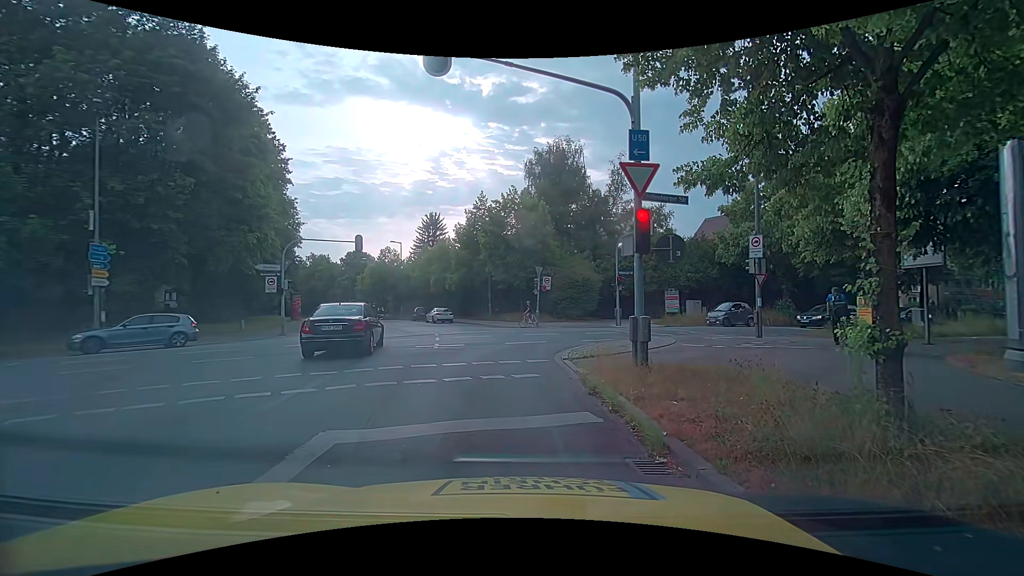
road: tertiary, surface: asphalt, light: Day
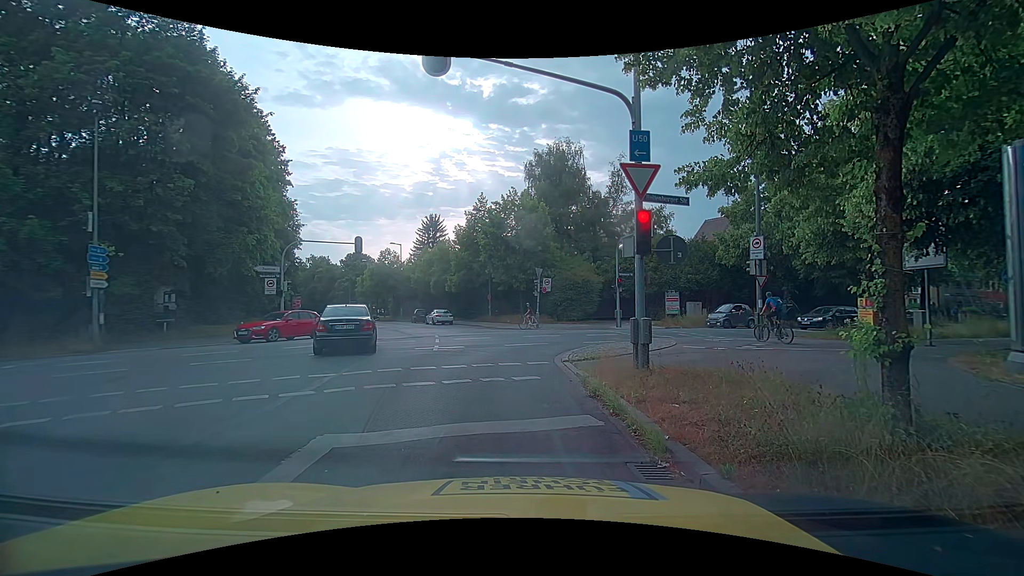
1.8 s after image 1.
(0.0, +0.2) m; 0°
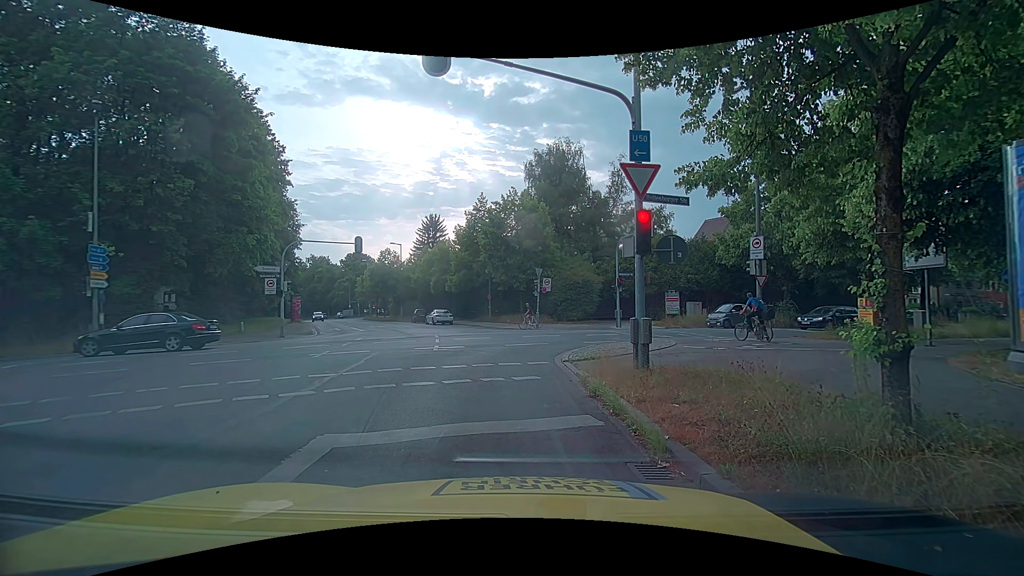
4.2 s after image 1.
(0.0, 0.0) m; 0°
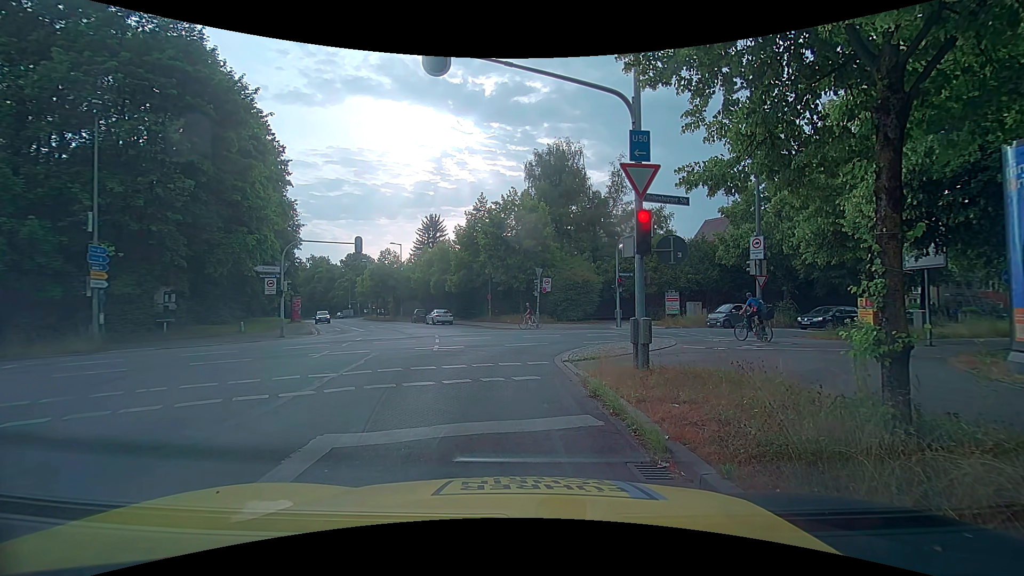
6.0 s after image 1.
(0.0, 0.0) m; 0°
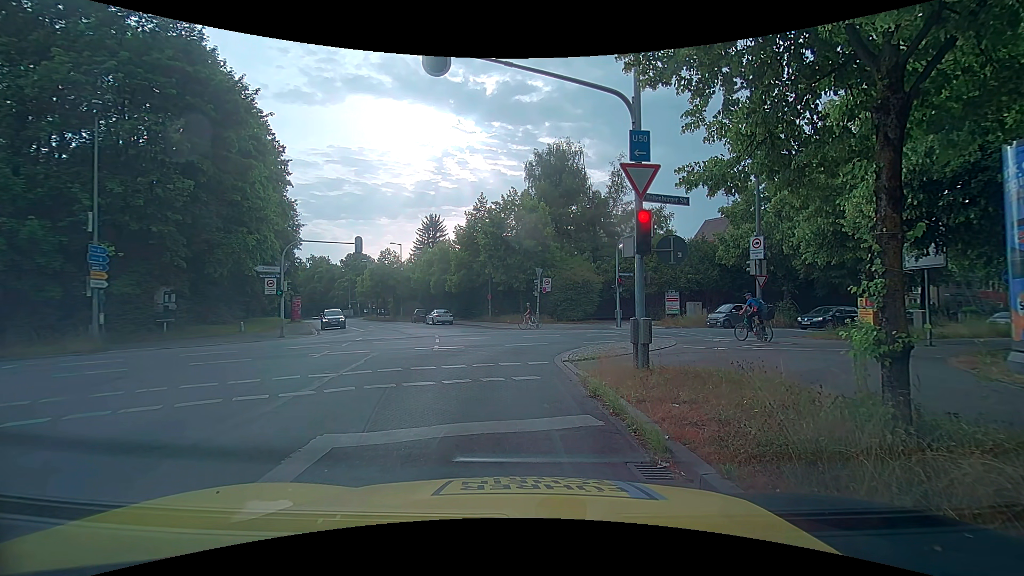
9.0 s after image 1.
(0.0, 0.0) m; 0°
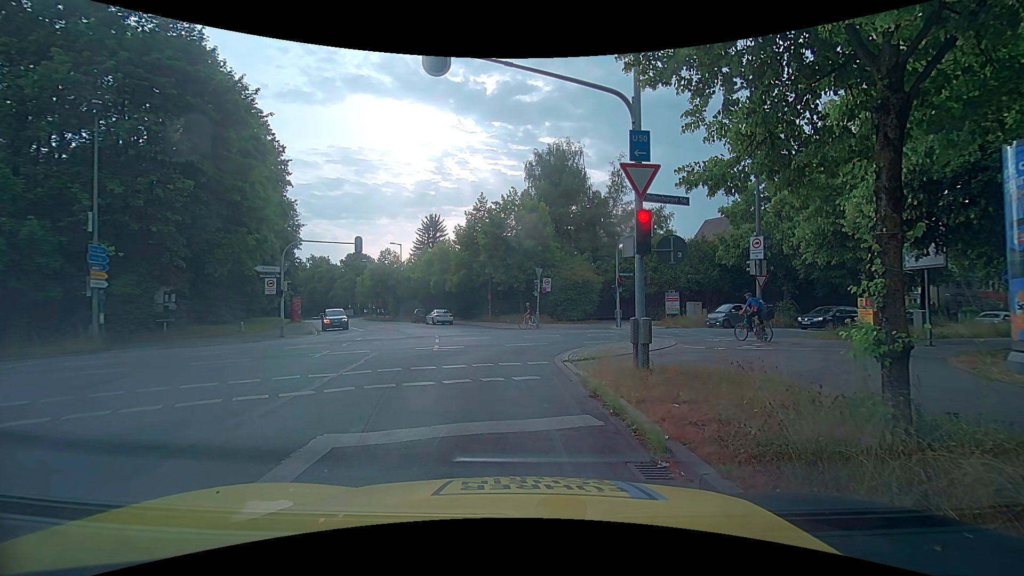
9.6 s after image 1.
(0.0, 0.0) m; 0°
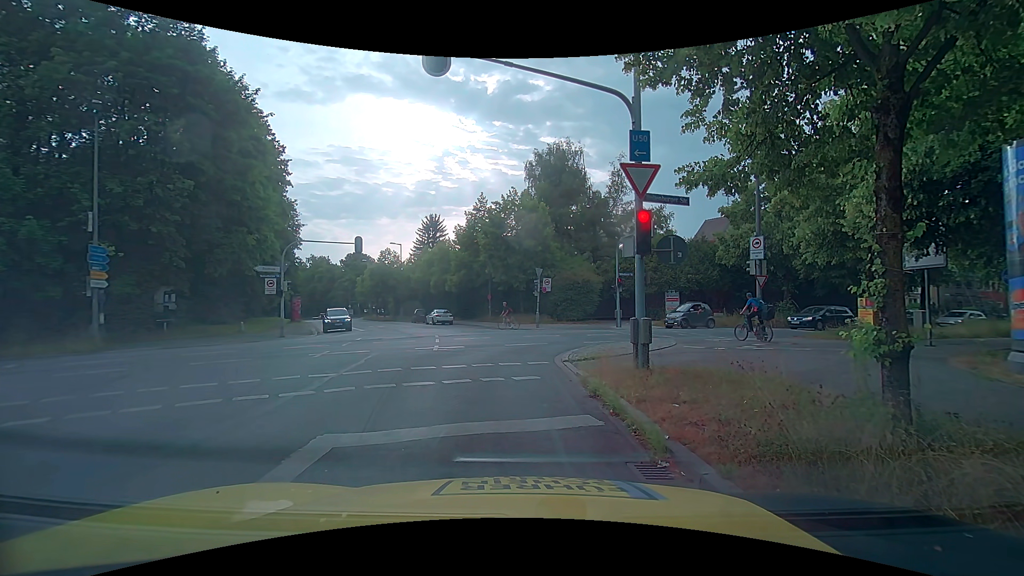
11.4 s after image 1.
(0.0, 0.0) m; 0°
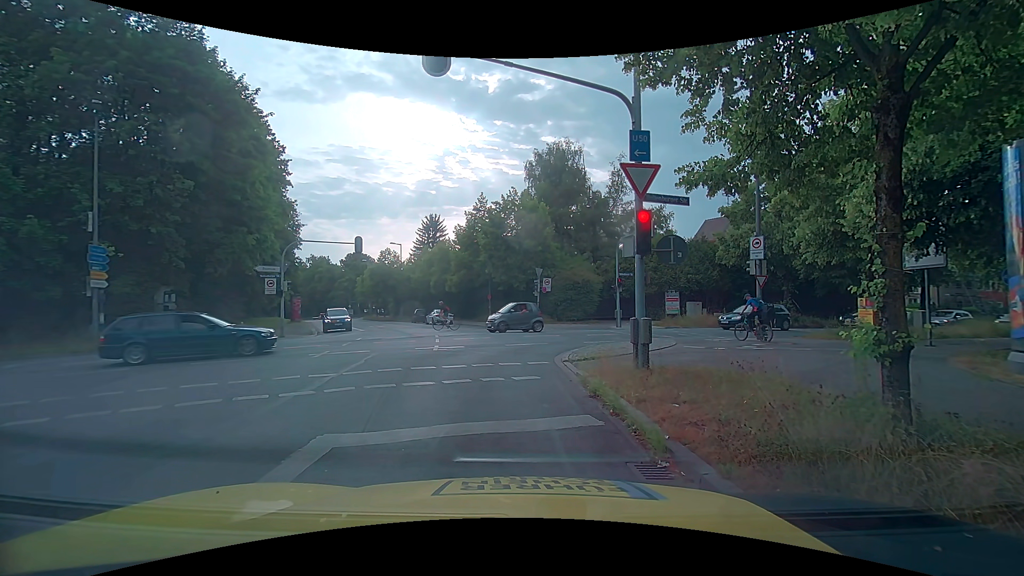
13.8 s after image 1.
(0.0, 0.0) m; 0°
